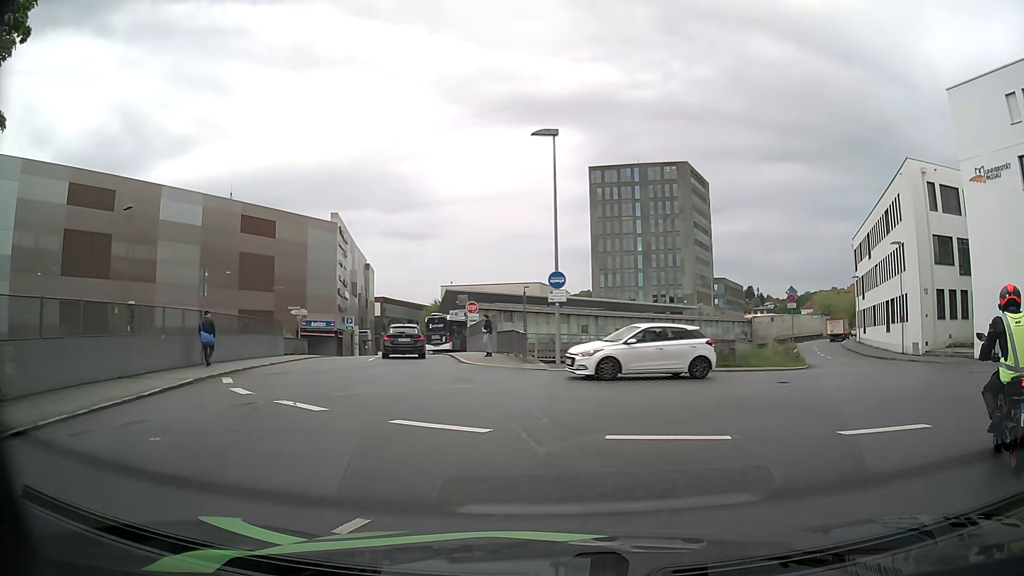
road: residential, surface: asphalt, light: Day
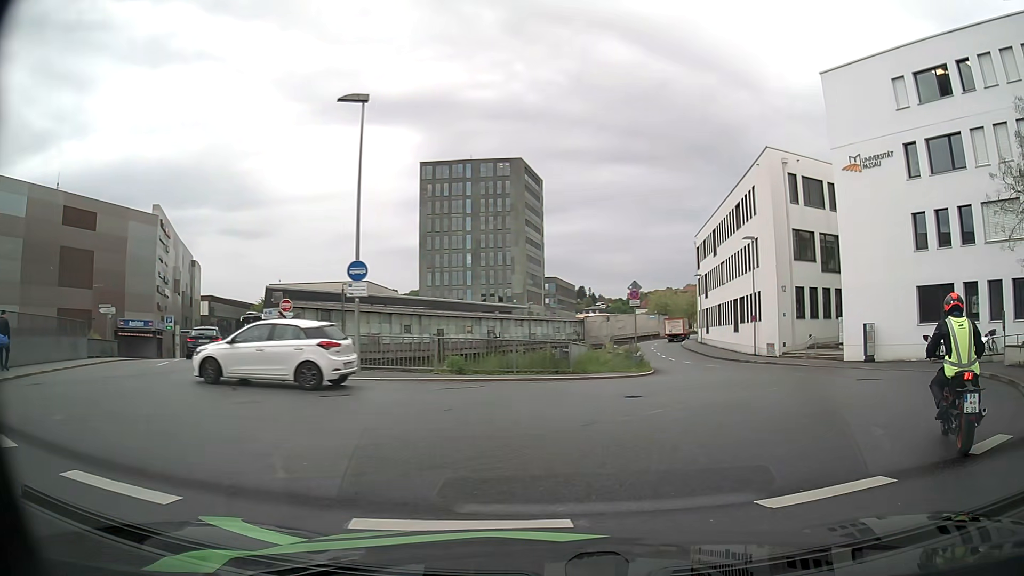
(+0.5, +3.7) m; +14°
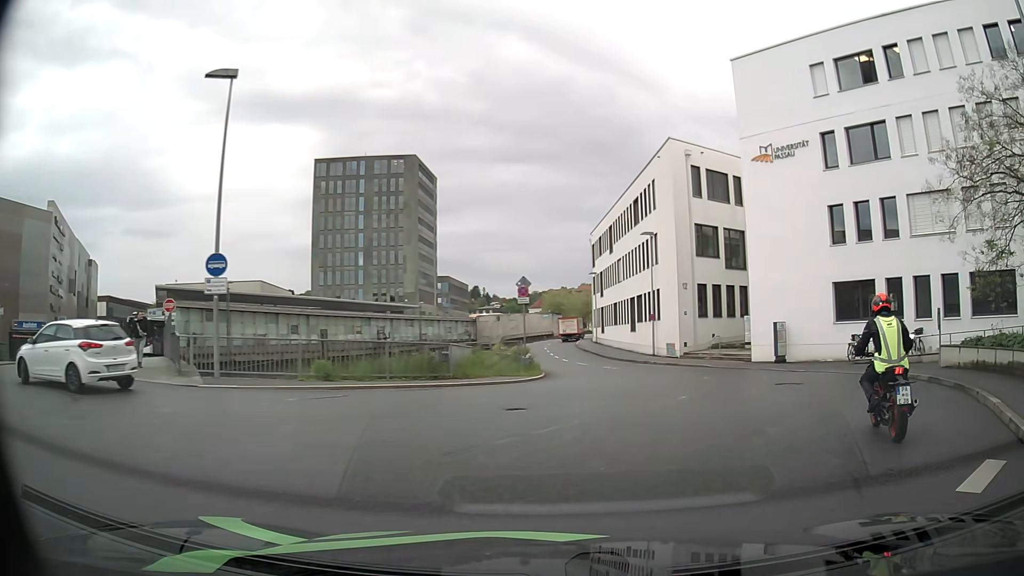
(+0.2, +2.2) m; +11°
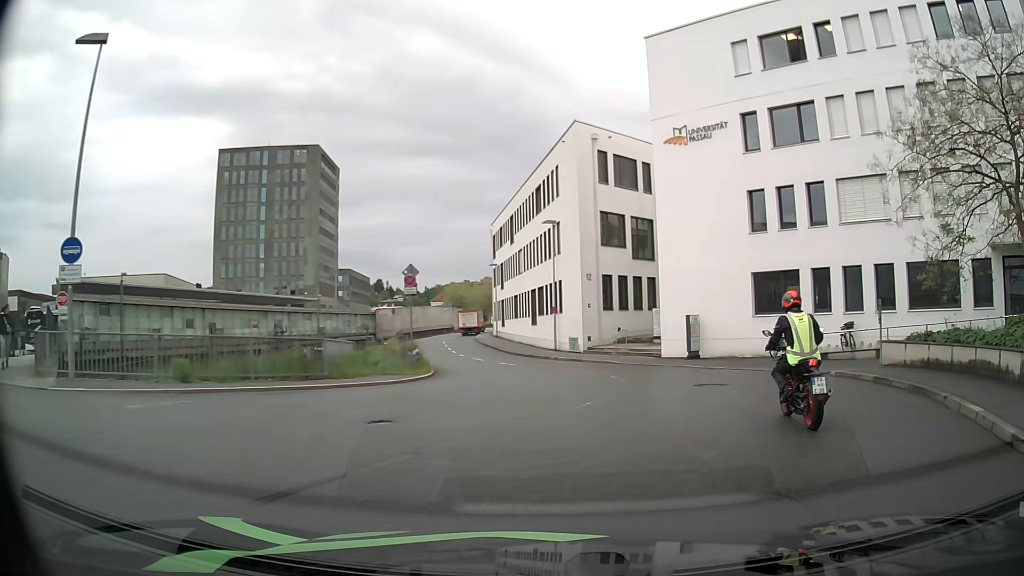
(+0.2, +2.3) m; +9°
